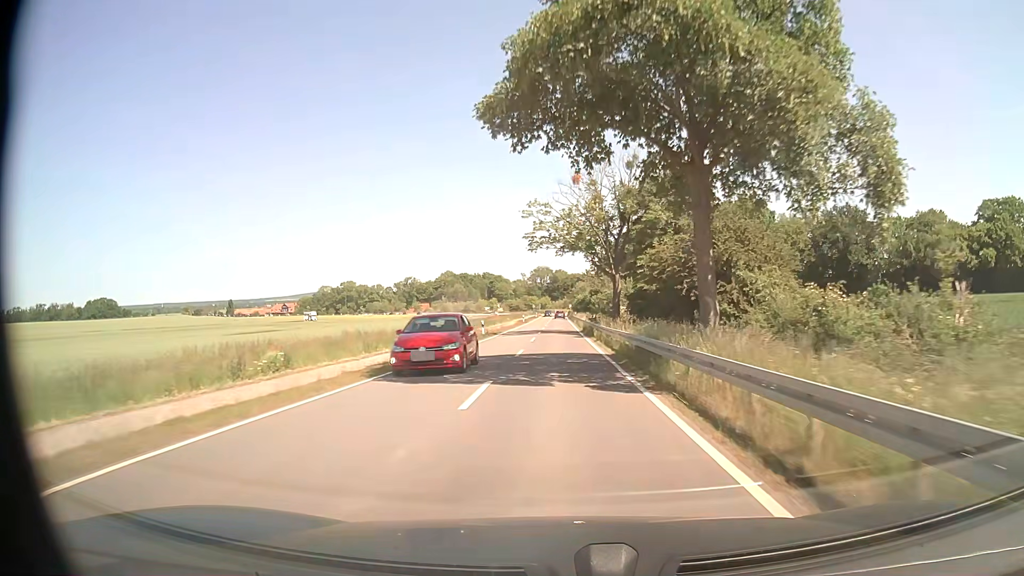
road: tertiary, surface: asphalt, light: Day
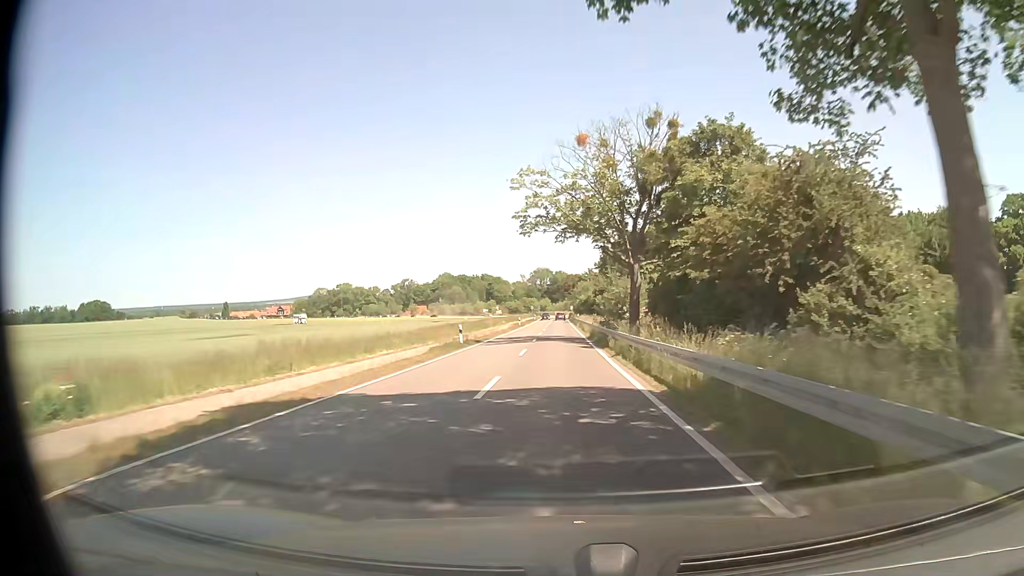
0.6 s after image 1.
(0.0, +10.6) m; 0°
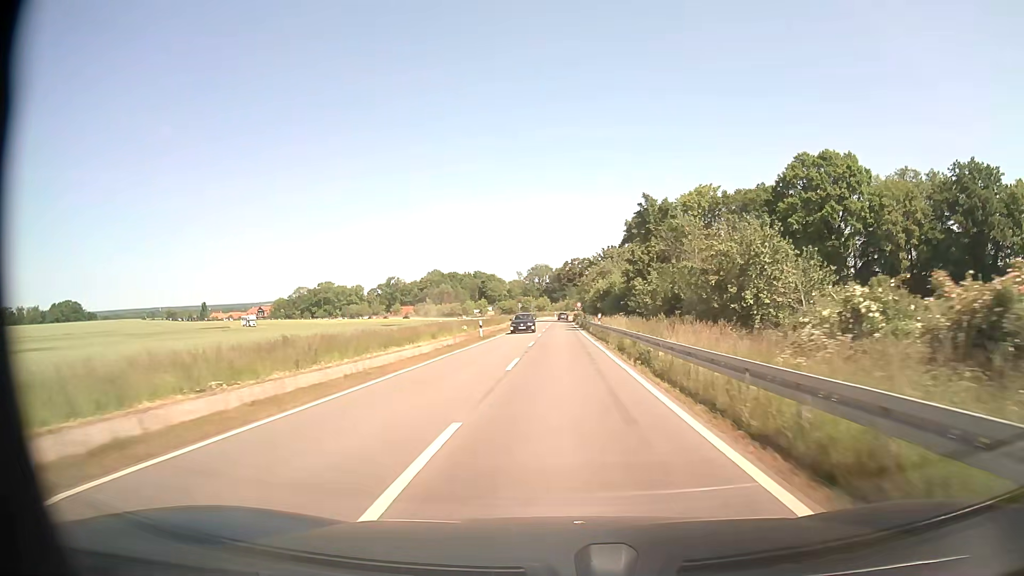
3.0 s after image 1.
(0.0, +42.9) m; 0°
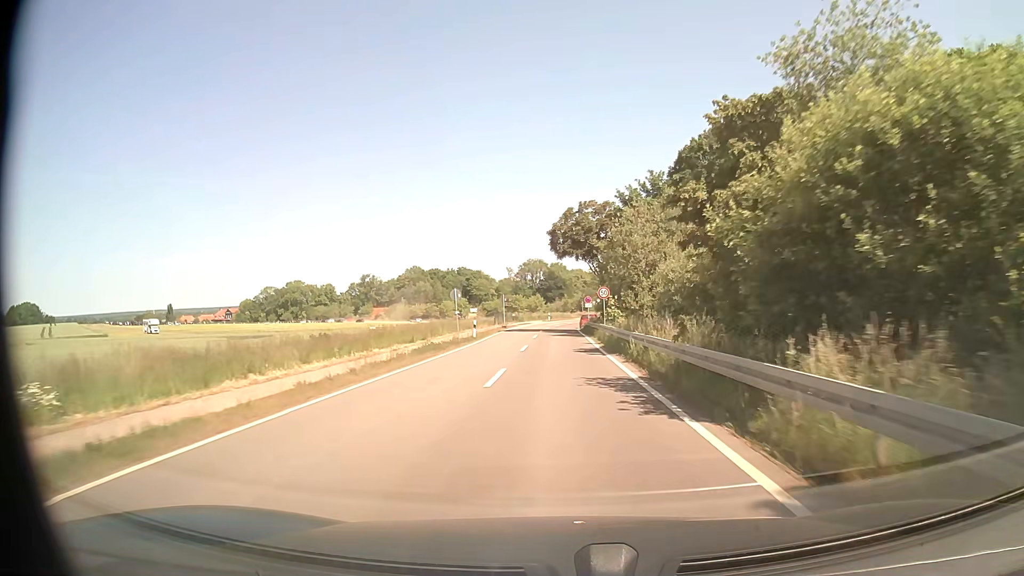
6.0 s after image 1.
(+0.1, +52.1) m; 0°
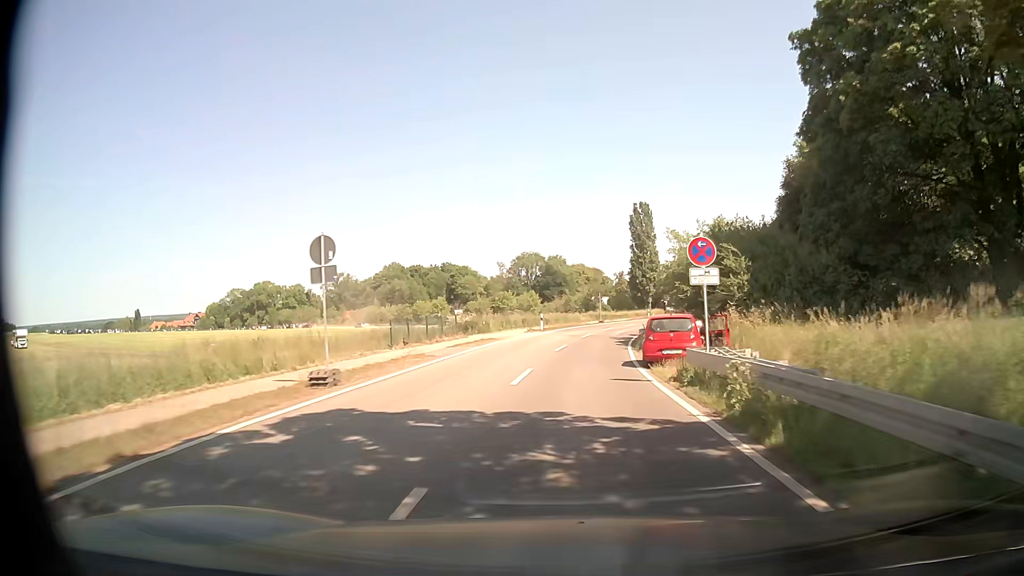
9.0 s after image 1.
(-0.3, +46.8) m; 0°
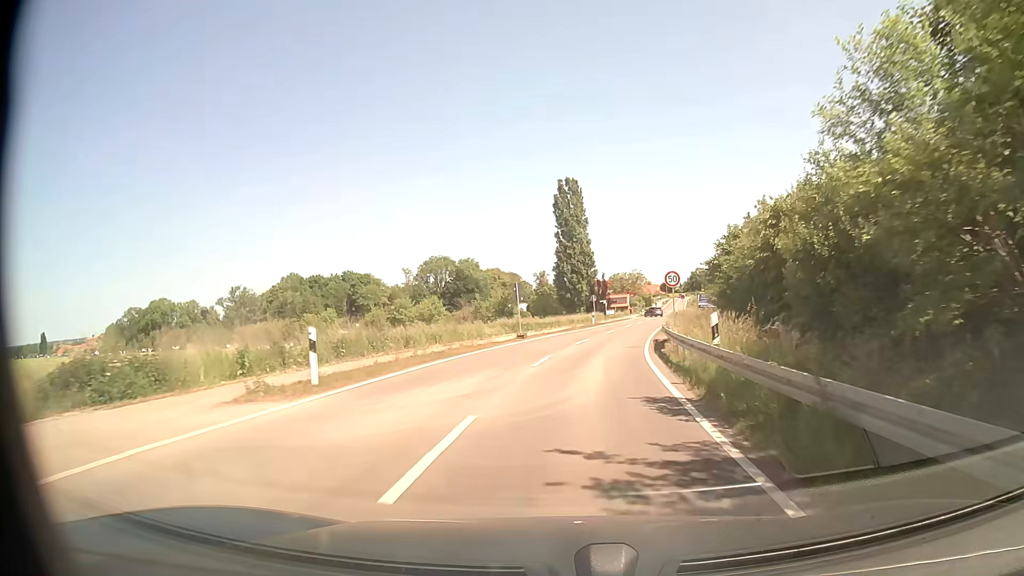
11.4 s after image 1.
(+1.7, +32.2) m; +7°
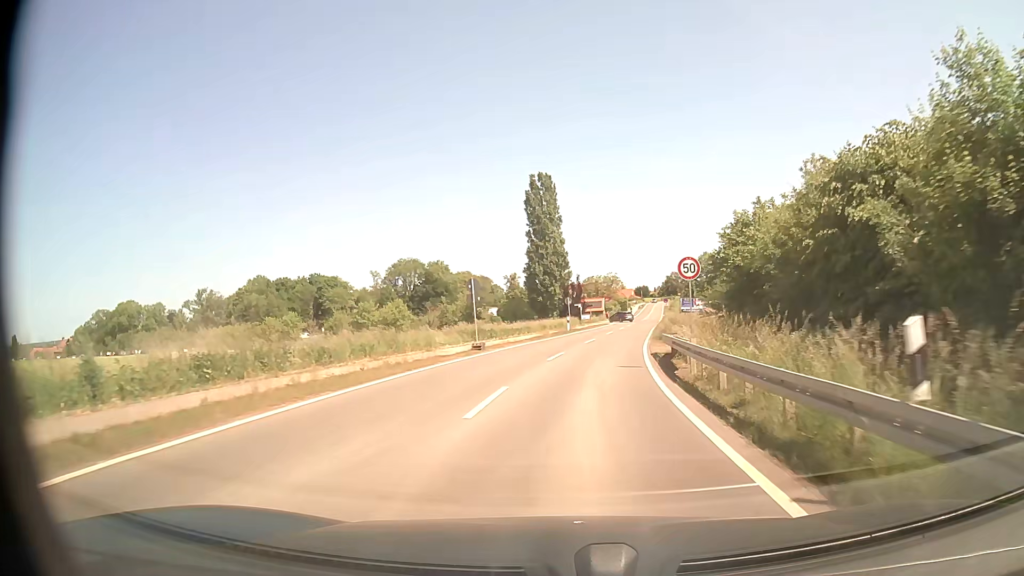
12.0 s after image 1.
(+0.2, +7.9) m; +2°
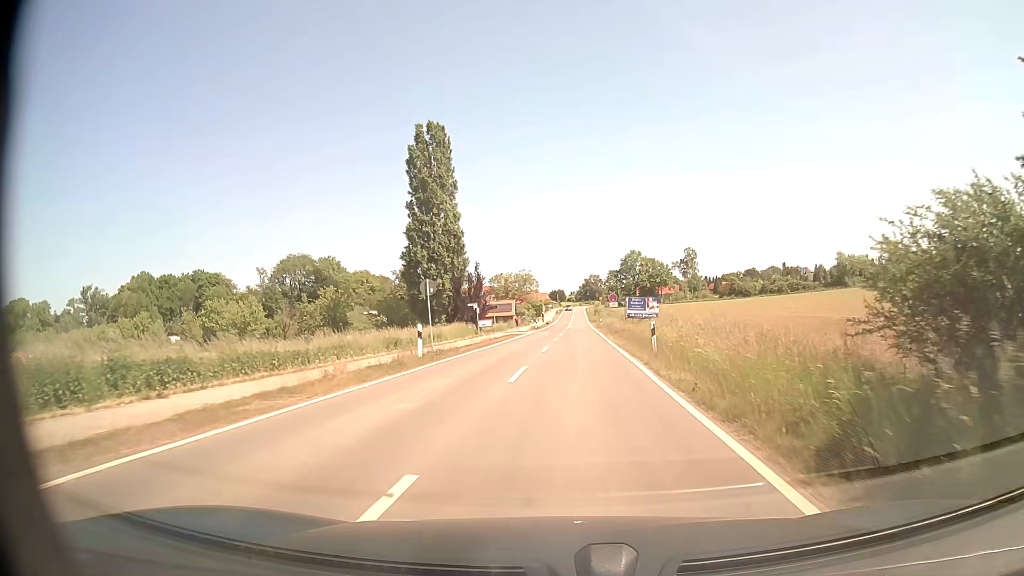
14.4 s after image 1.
(+2.2, +30.8) m; +7°
